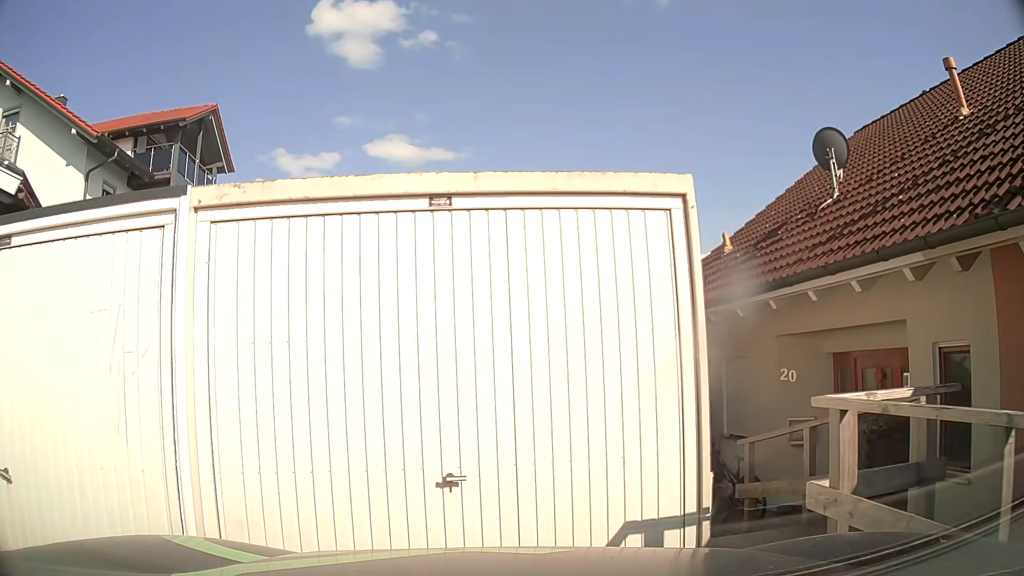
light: Day
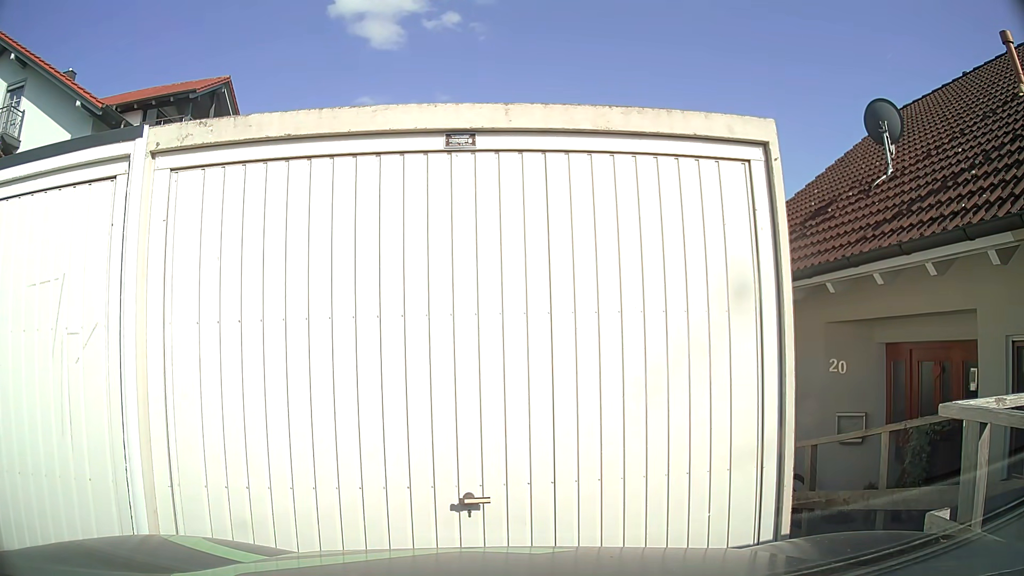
(0.0, +0.9) m; -1°
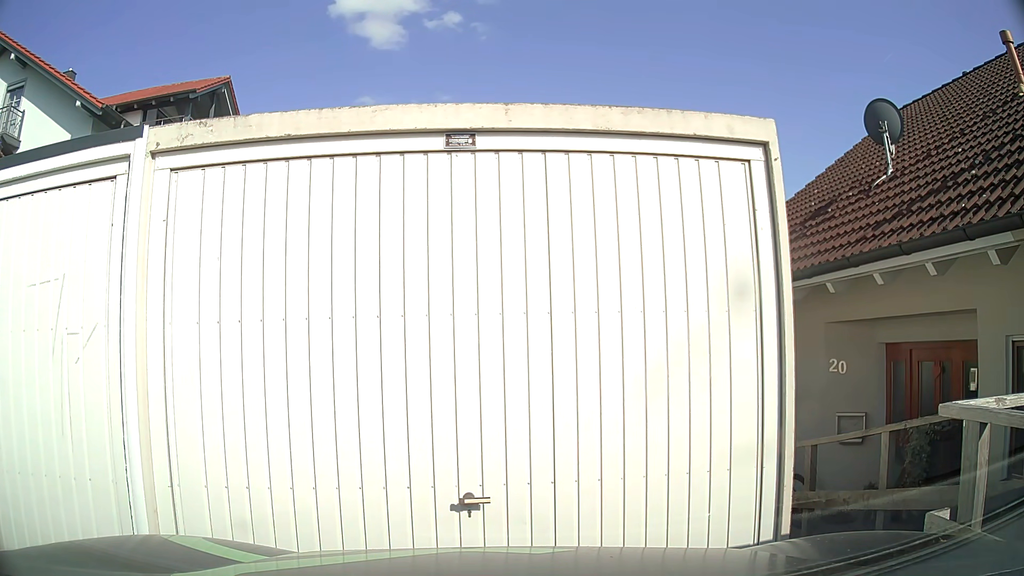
(0.0, 0.0) m; 0°
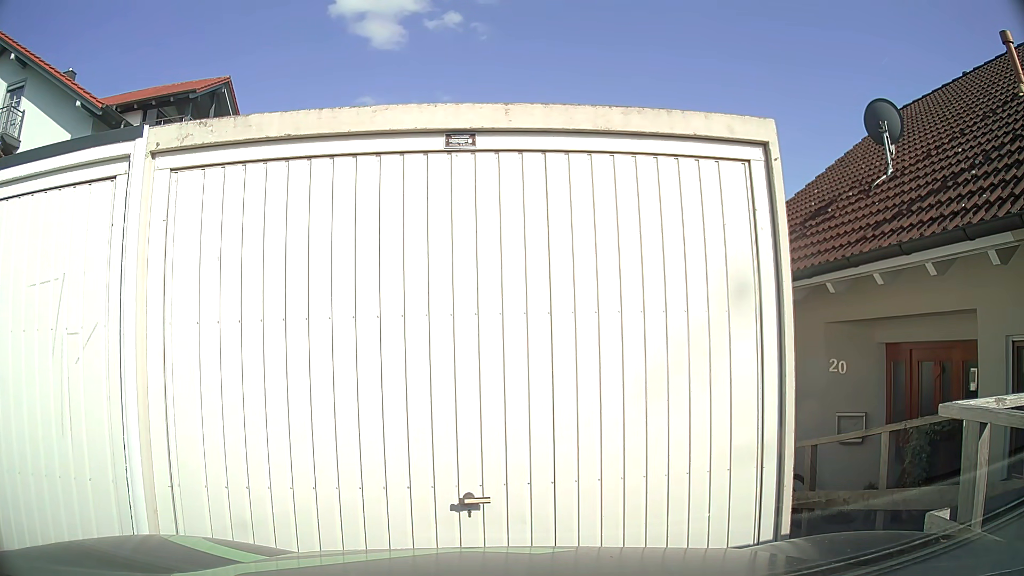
(0.0, 0.0) m; 0°
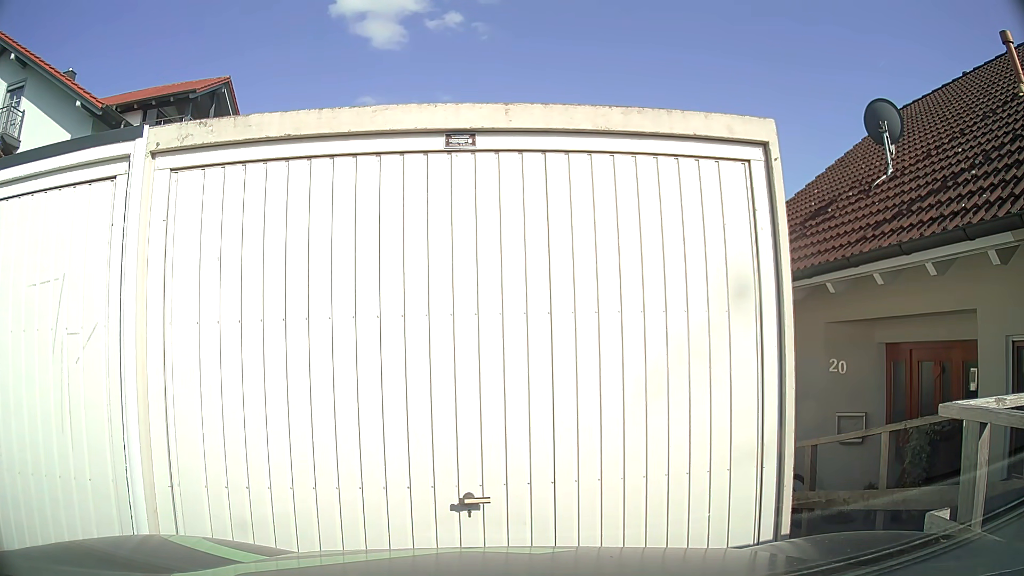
(0.0, 0.0) m; 0°
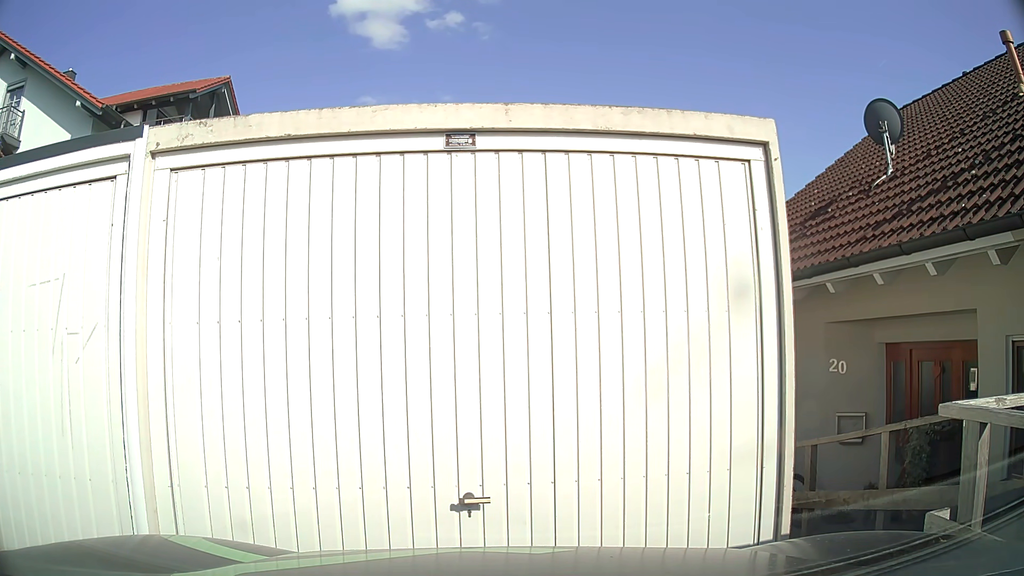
(0.0, 0.0) m; 0°
